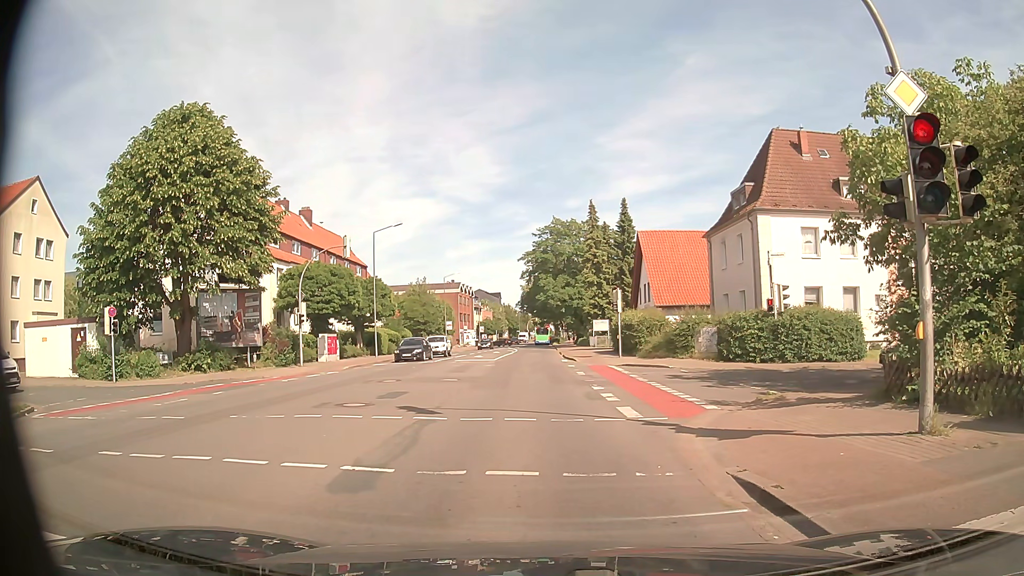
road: secondary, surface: asphalt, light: Day
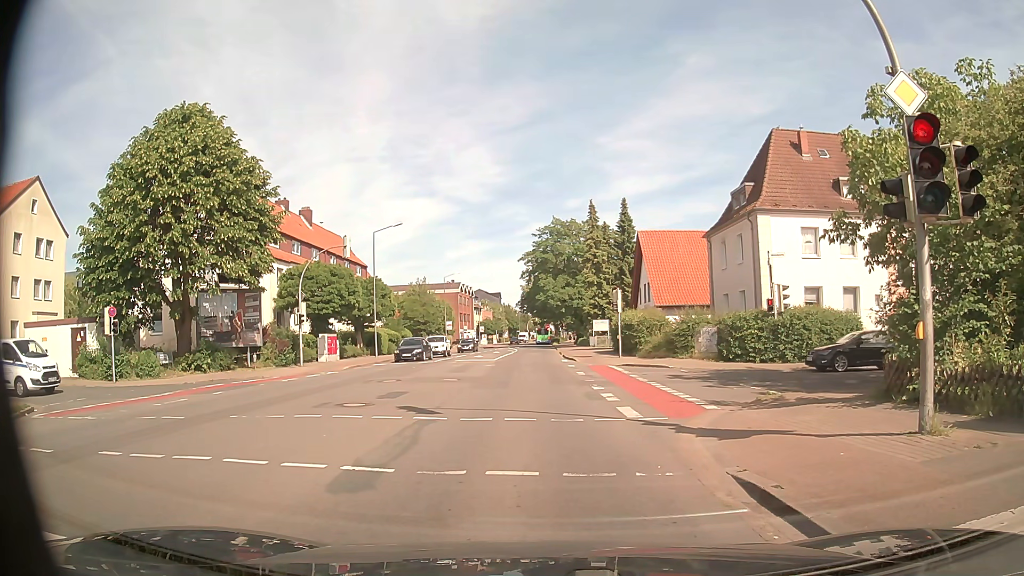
(0.0, 0.0) m; 0°
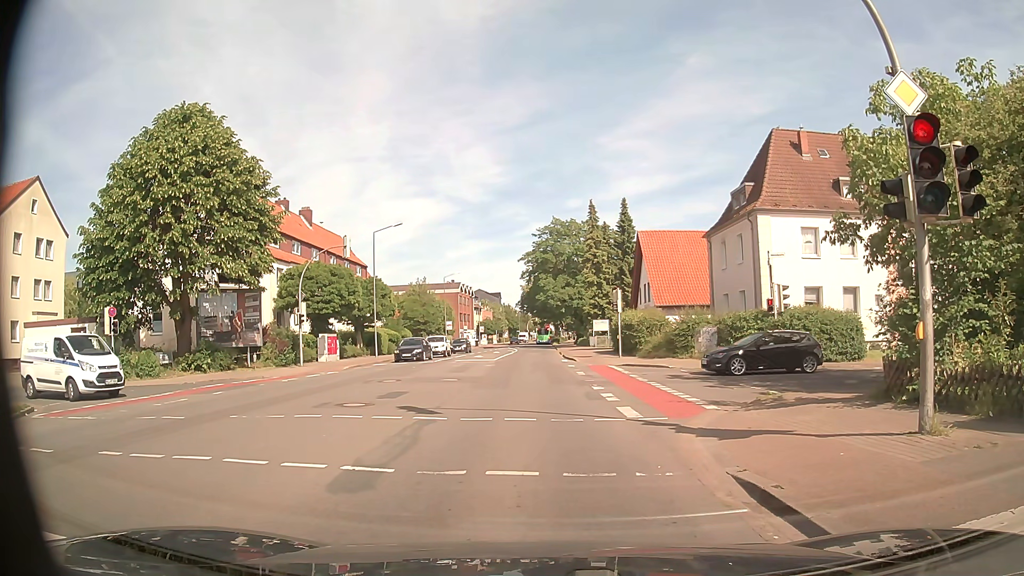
(0.0, 0.0) m; 0°
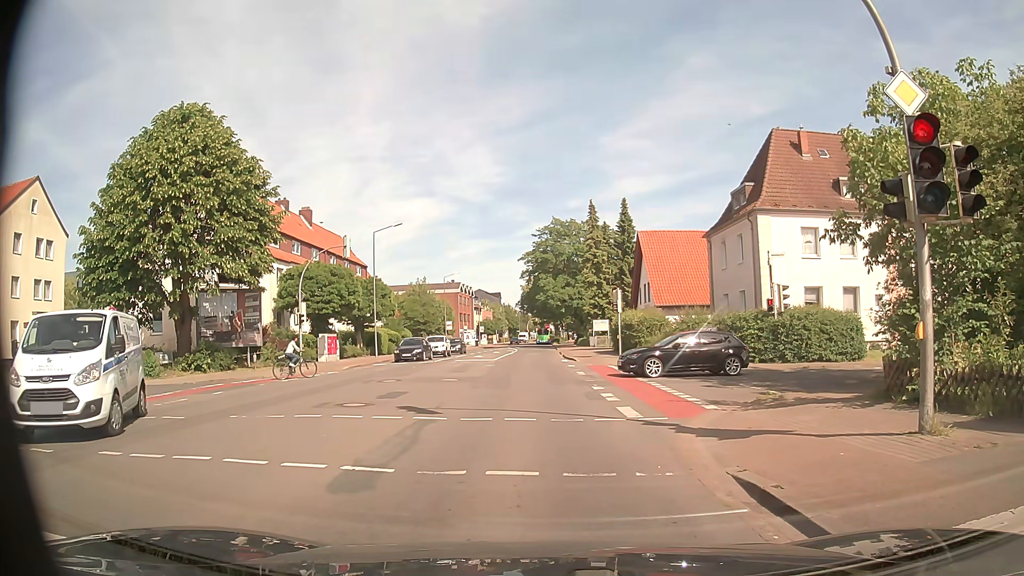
(0.0, 0.0) m; 0°
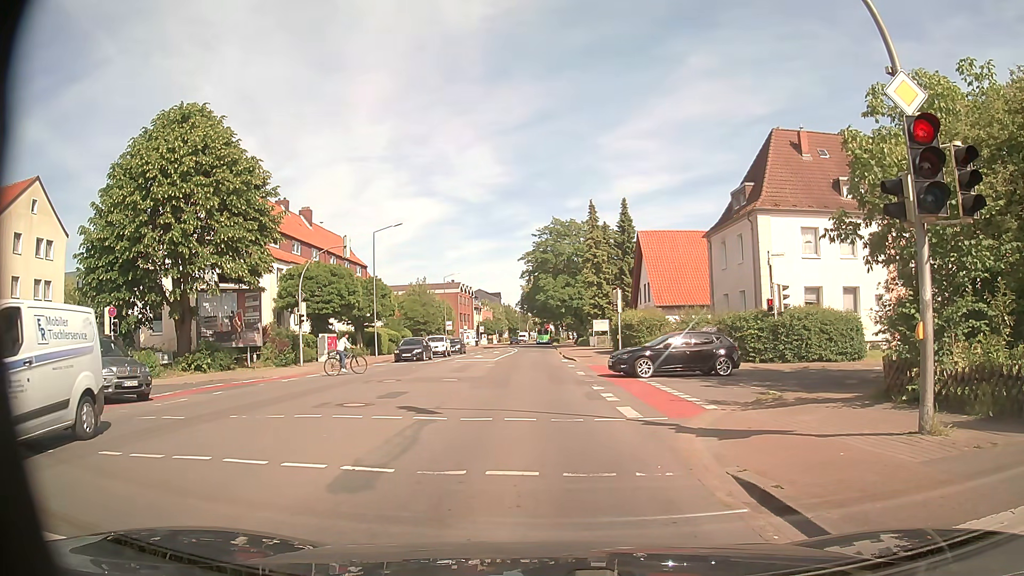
(0.0, 0.0) m; 0°
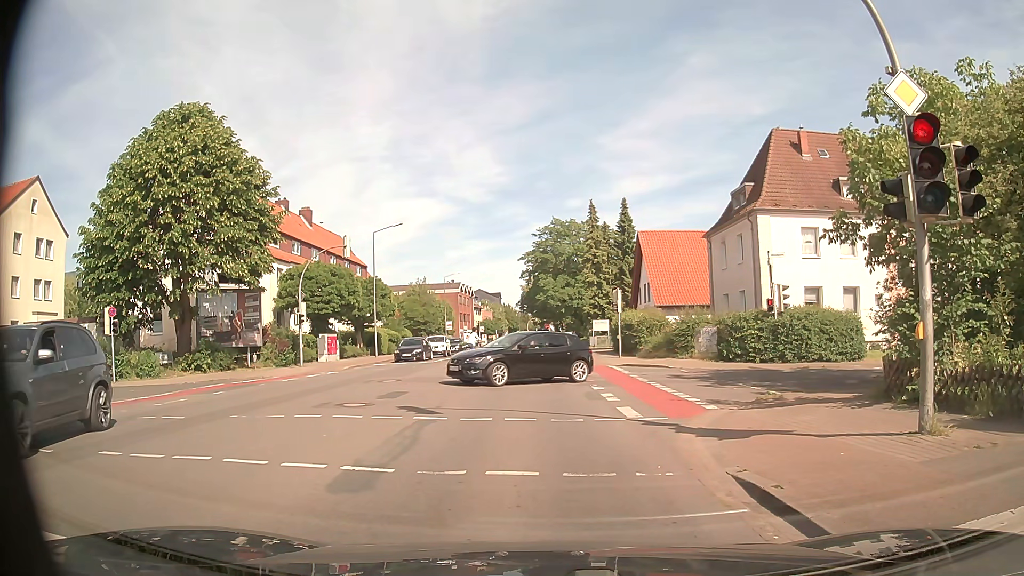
(0.0, 0.0) m; 0°
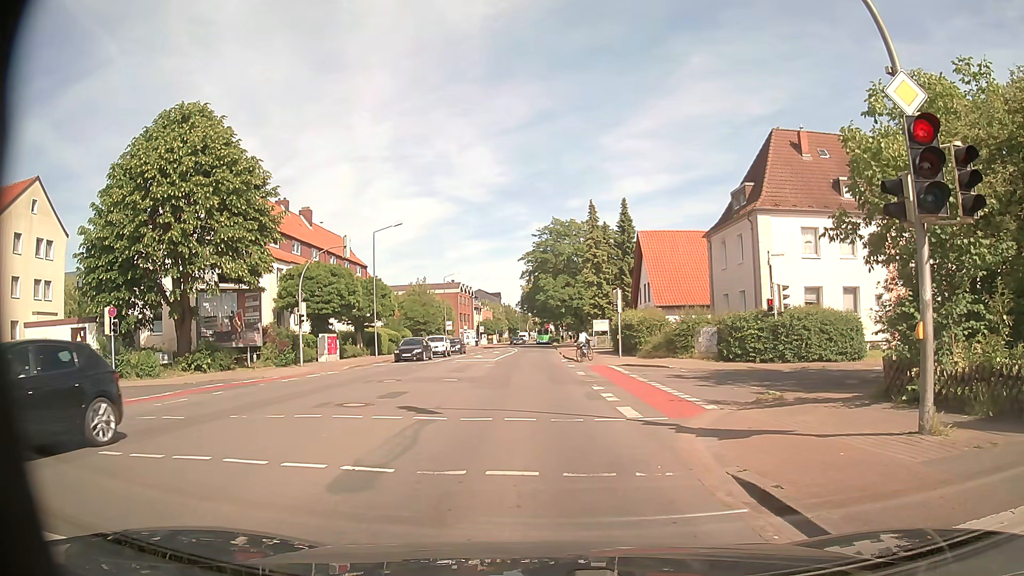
(0.0, 0.0) m; 0°
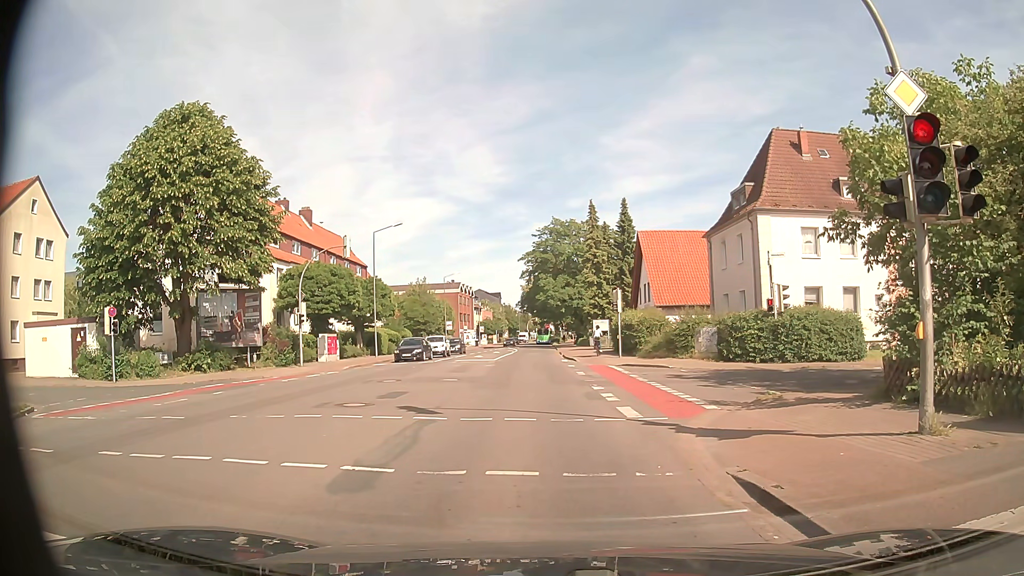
(0.0, 0.0) m; 0°
(0, +10) (-1, +20) (-1, +30) (-2, +40) (-2, +50) (-2, +60) (-3, +70) (-3, +80) (-3, +90) (-4, +100) m
